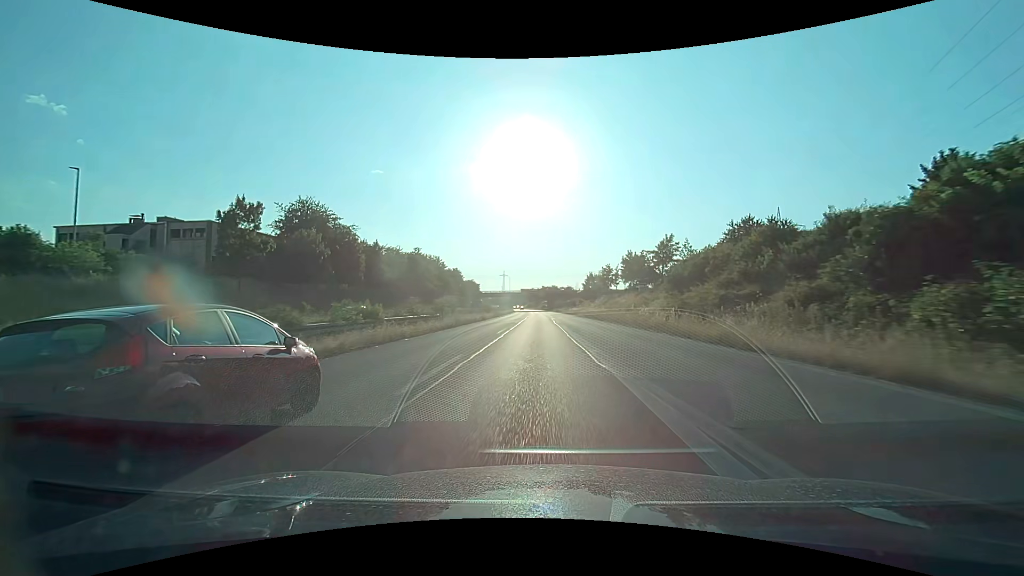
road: trunk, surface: asphalt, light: Day
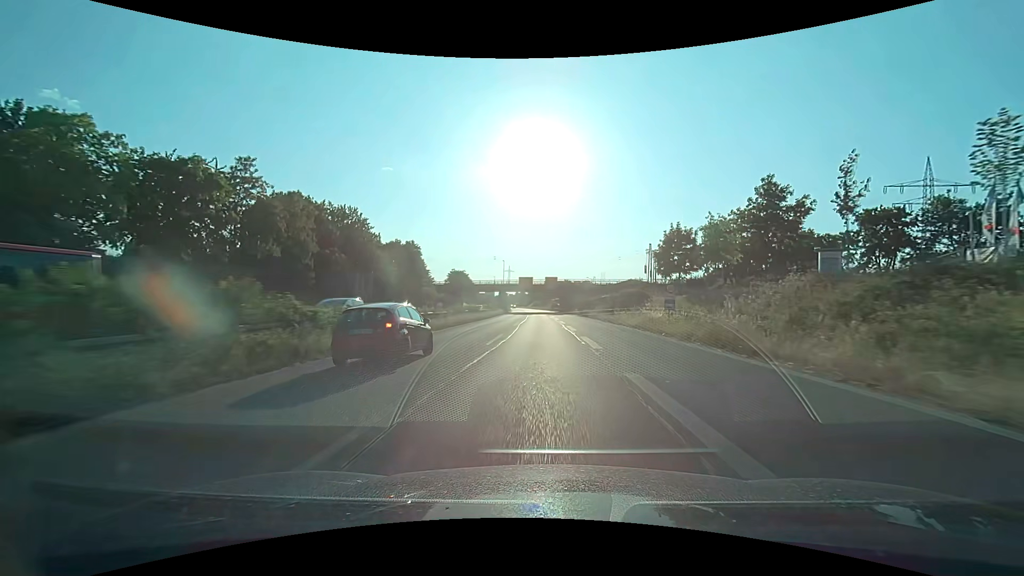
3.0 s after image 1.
(-0.8, +62.5) m; -1°
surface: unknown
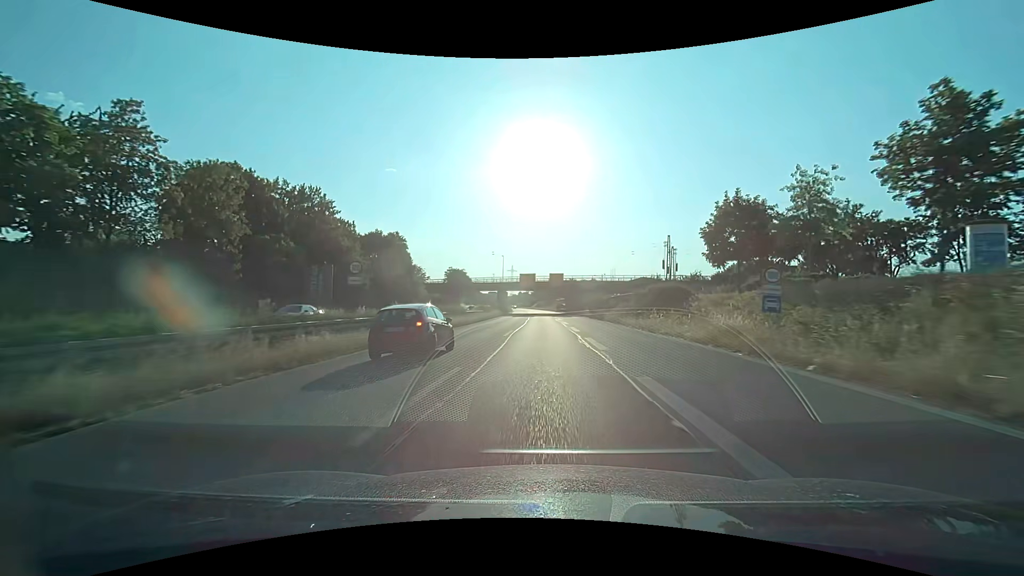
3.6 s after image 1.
(0.0, +12.5) m; 0°
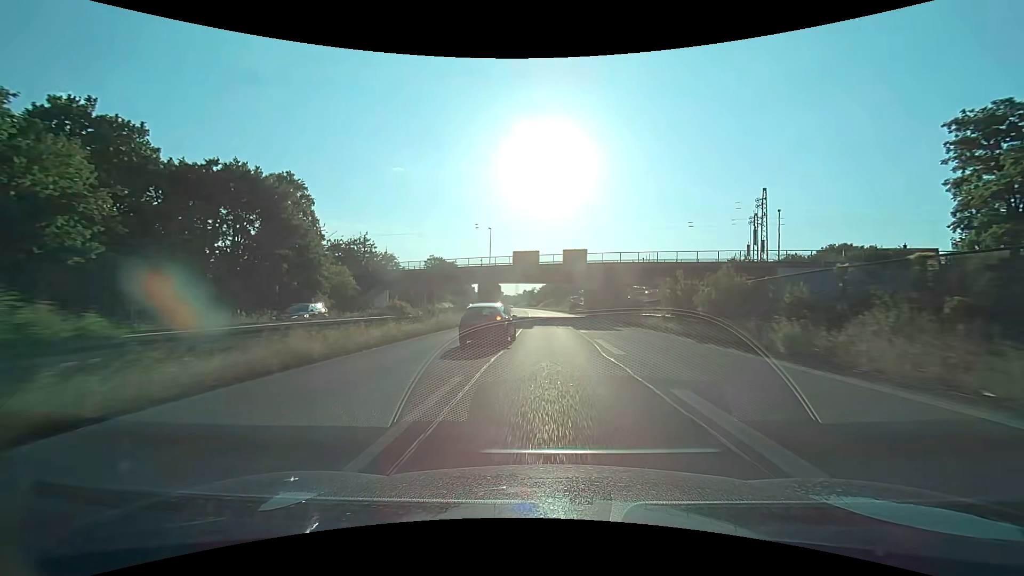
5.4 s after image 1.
(-0.2, +37.5) m; -1°
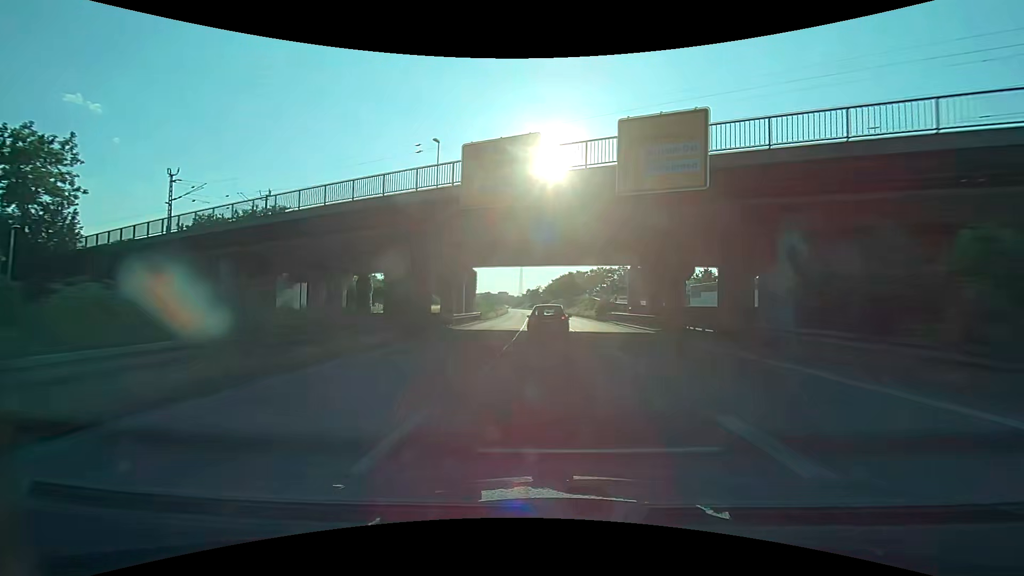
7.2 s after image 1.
(-0.1, +37.8) m; 0°
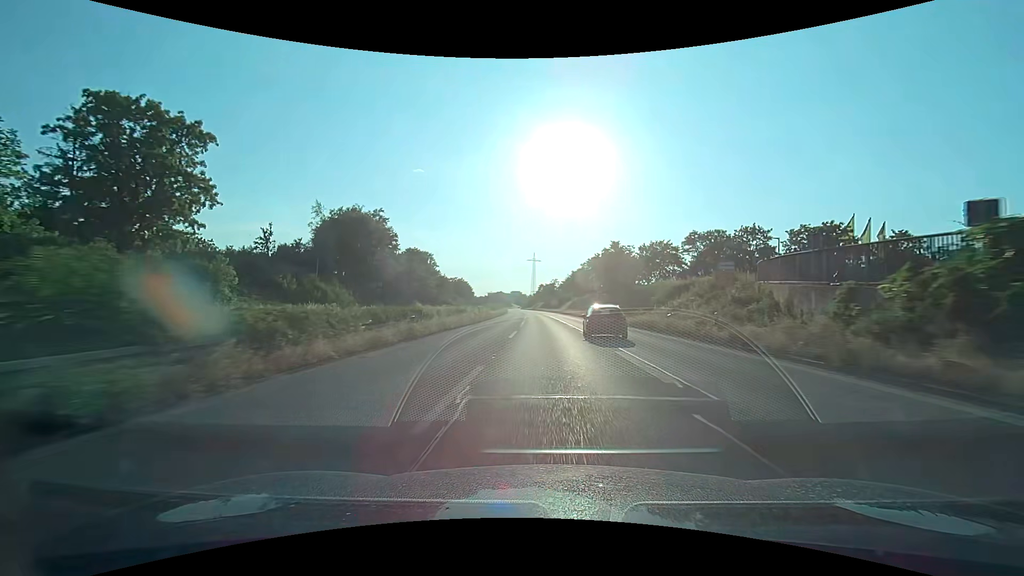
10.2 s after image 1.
(-0.4, +63.5) m; -2°
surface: asphalt
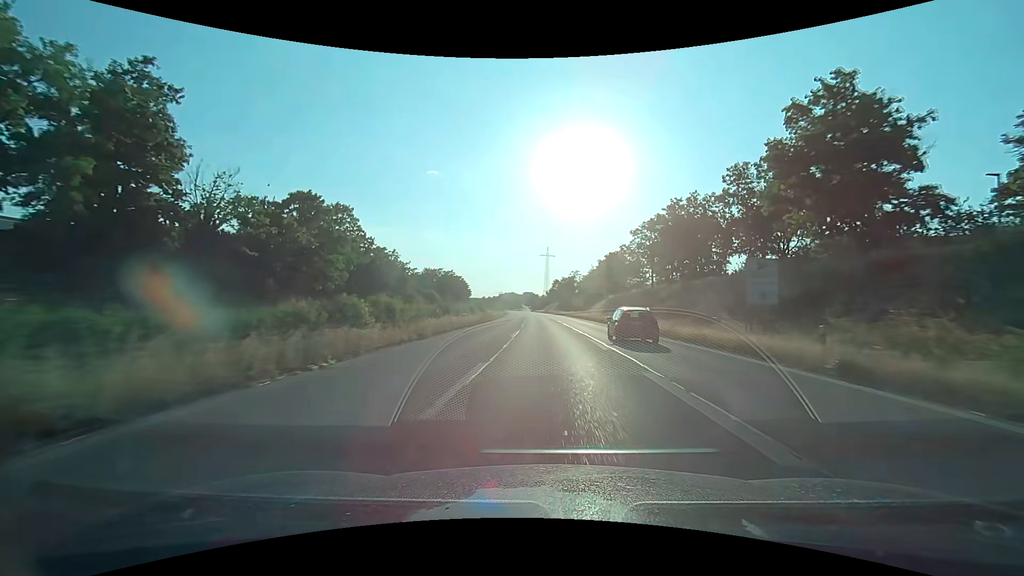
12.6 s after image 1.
(-0.7, +52.9) m; -2°
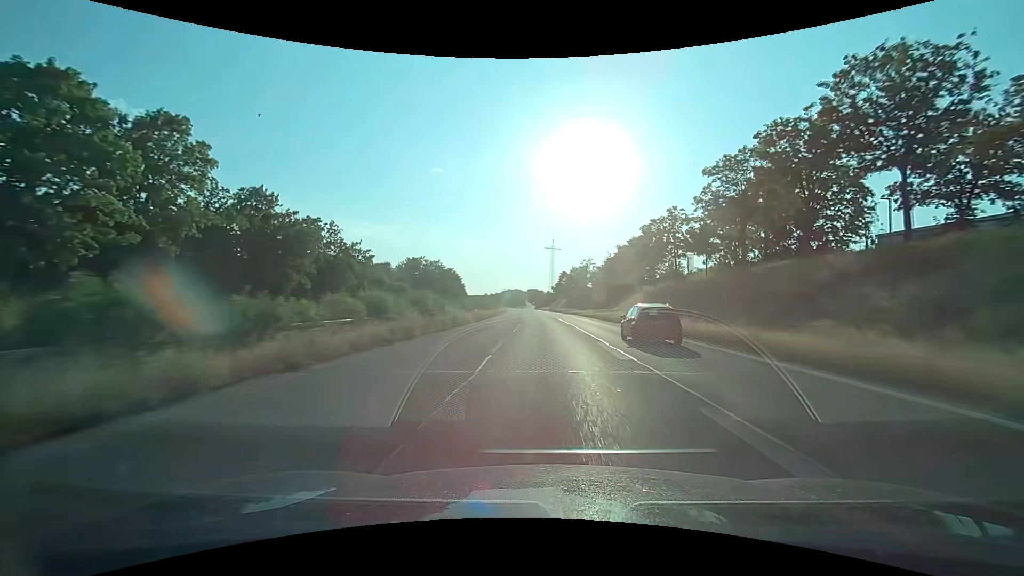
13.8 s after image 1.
(-0.2, +28.1) m; -1°
(0, +10) (0, +20) (0, +30) (0, +40) (0, +50) (-1, +60) (-1, +70) (-1, +80) (-2, +90) (-2, +100) m
